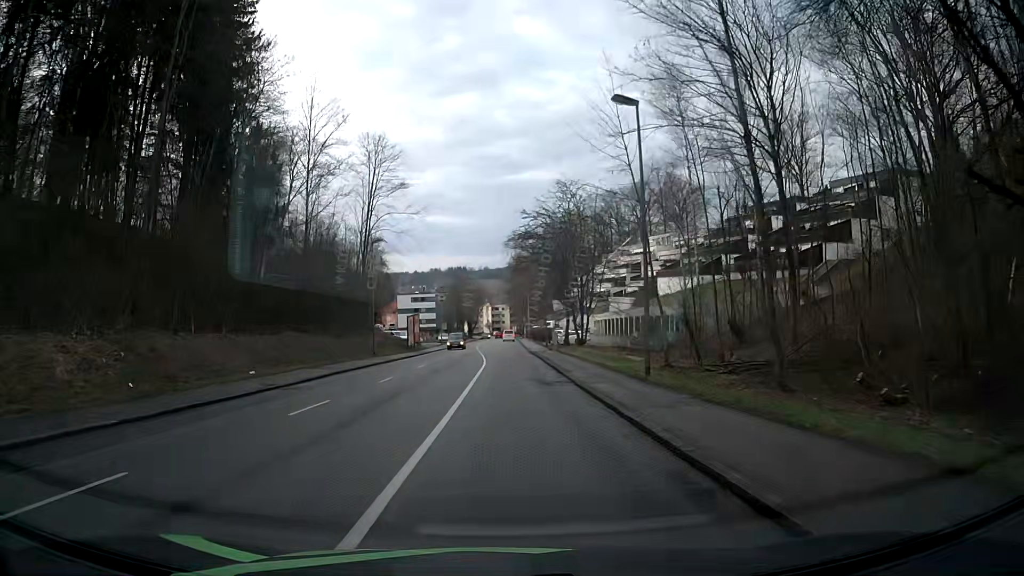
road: tertiary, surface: asphalt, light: Day
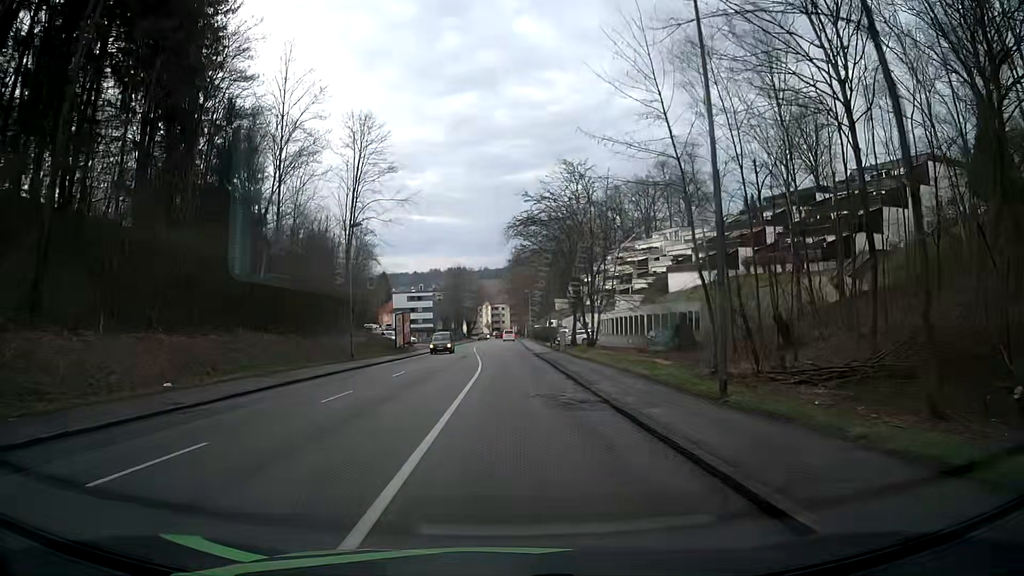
(0.0, +6.8) m; +1°
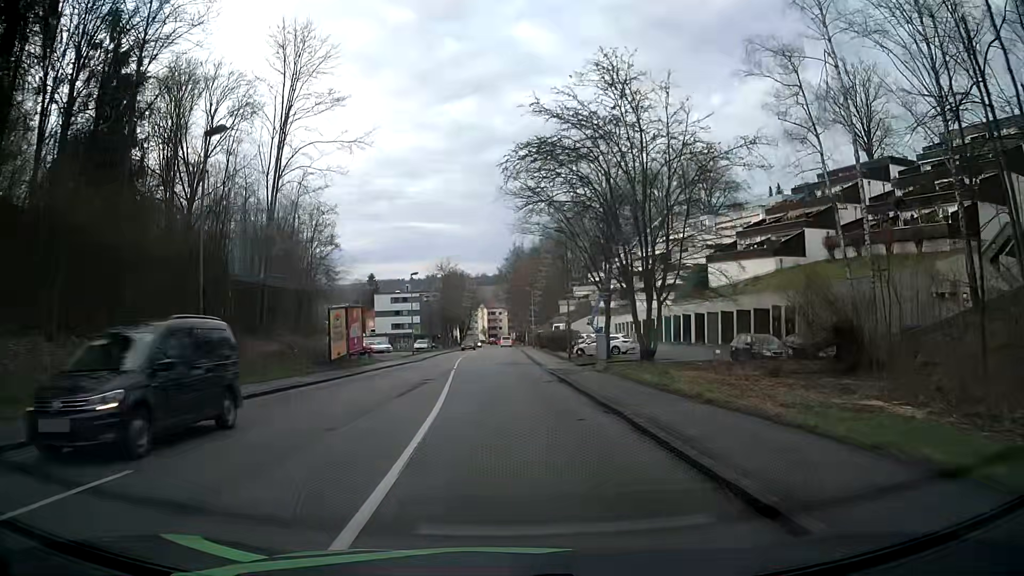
(-0.2, +20.3) m; 0°
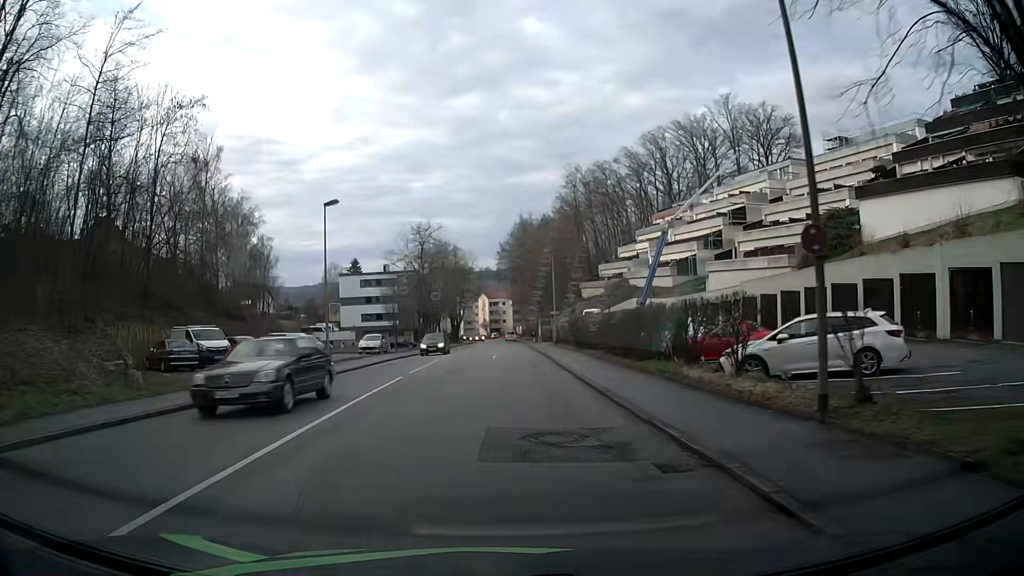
(-0.1, +33.8) m; 0°
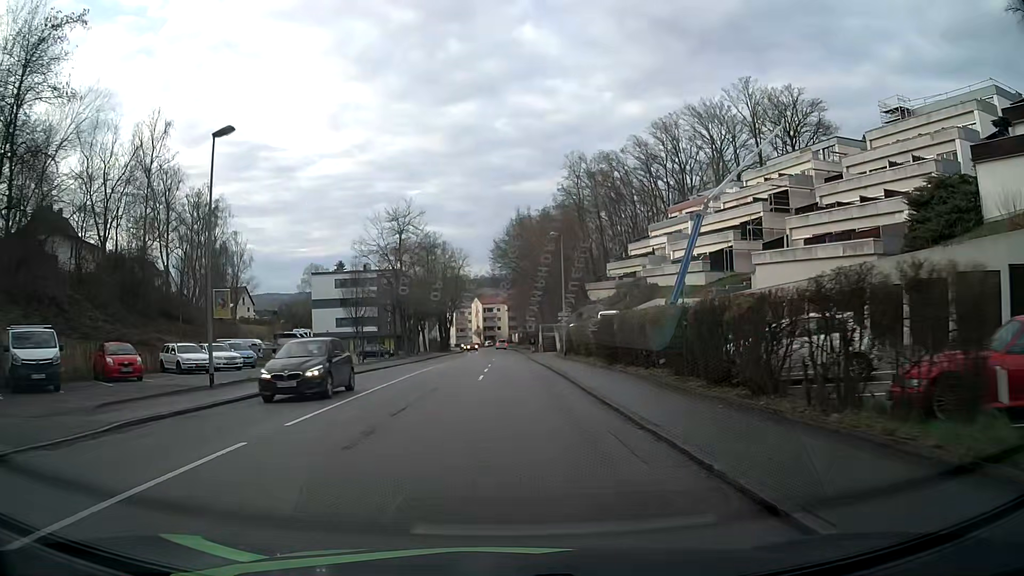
(-0.1, +13.6) m; 0°
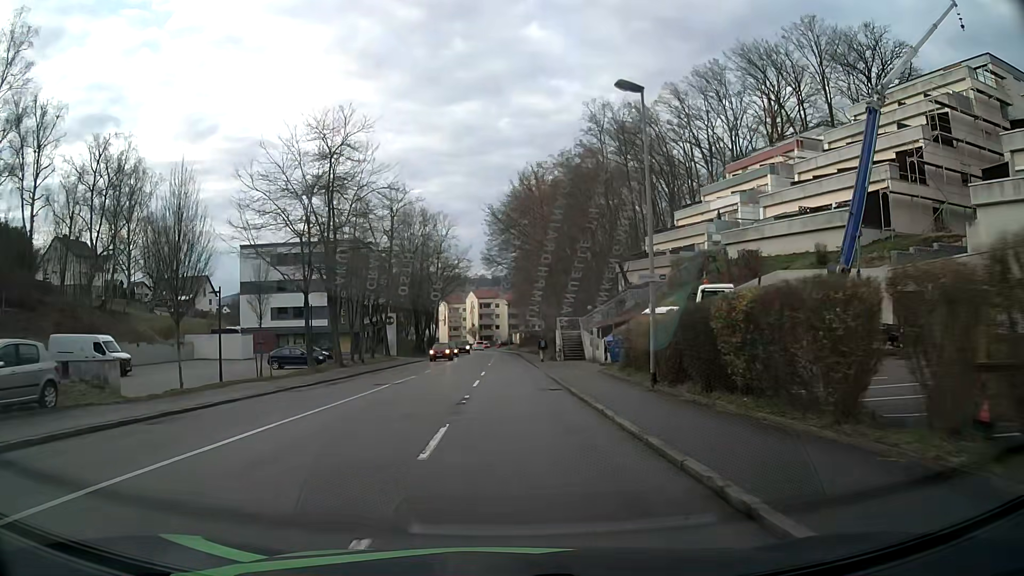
(+0.2, +27.1) m; 0°
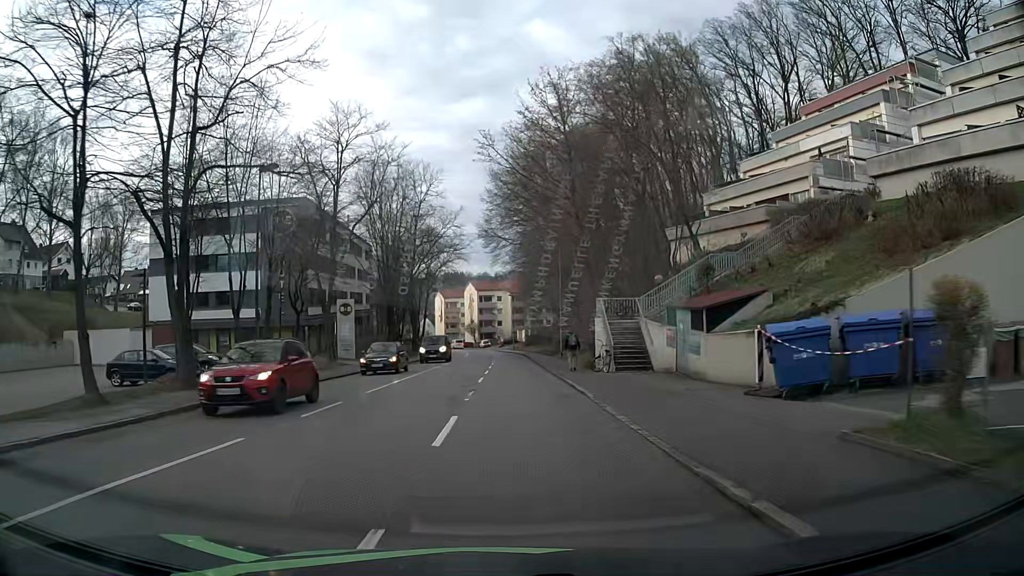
(-0.1, +20.2) m; 0°
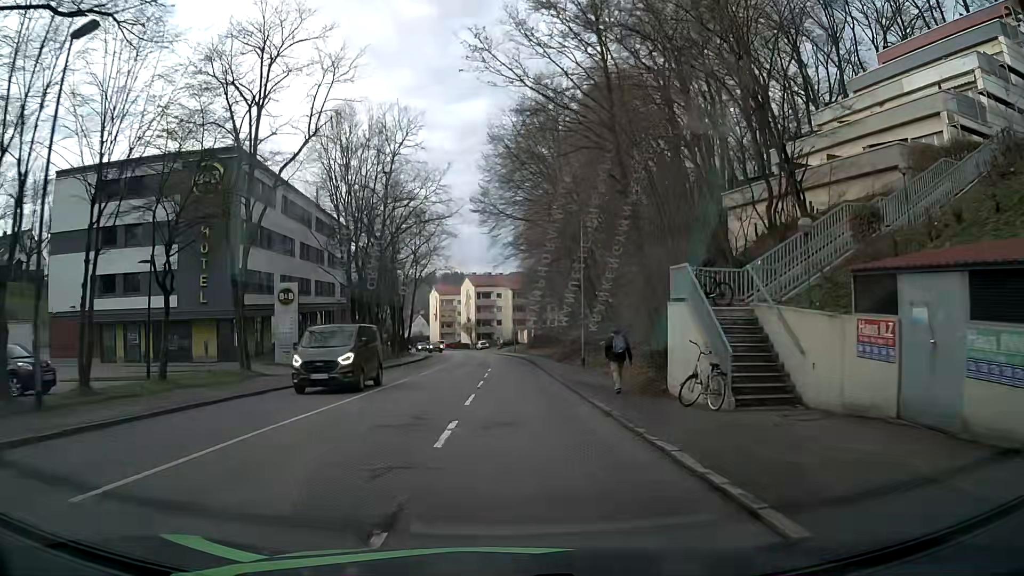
(0.0, +13.5) m; 0°
(0, +10) (0, +20) (0, +30) (0, +40) (0, +50) (0, +60) (-1, +70) (-2, +80) (-3, +90) (-4, +100) m
